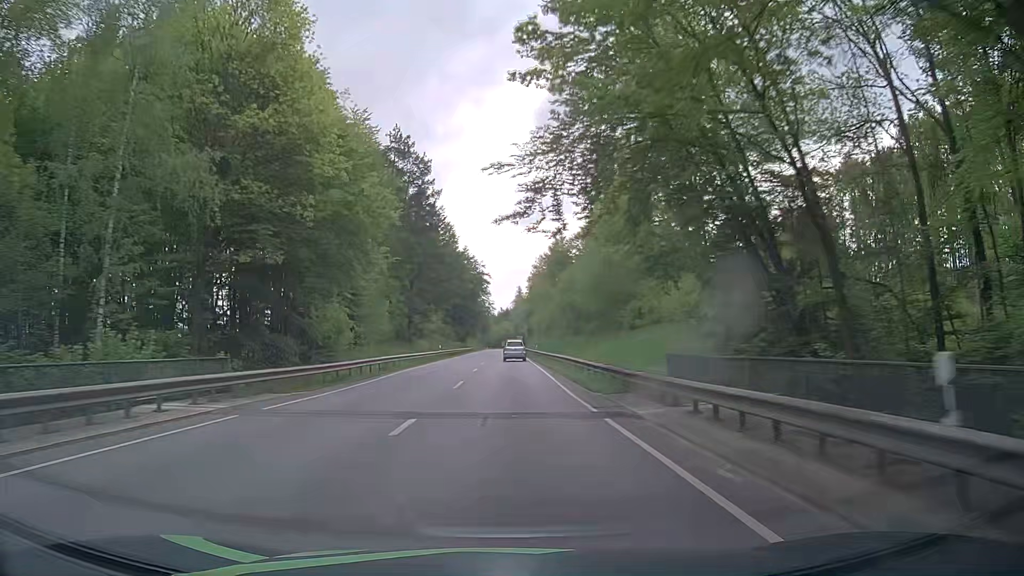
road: primary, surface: asphalt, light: Day
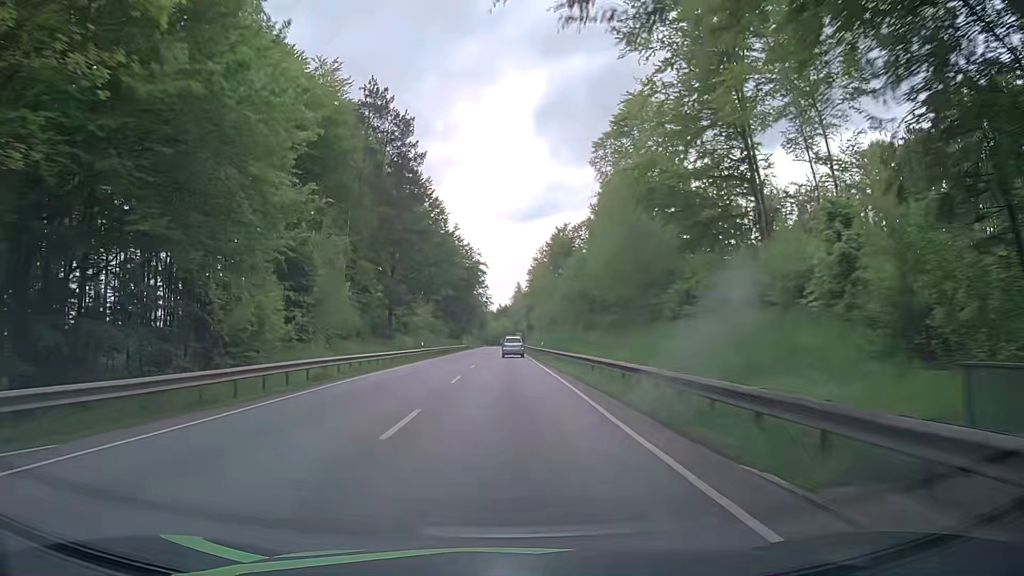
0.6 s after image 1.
(0.0, +12.9) m; 0°
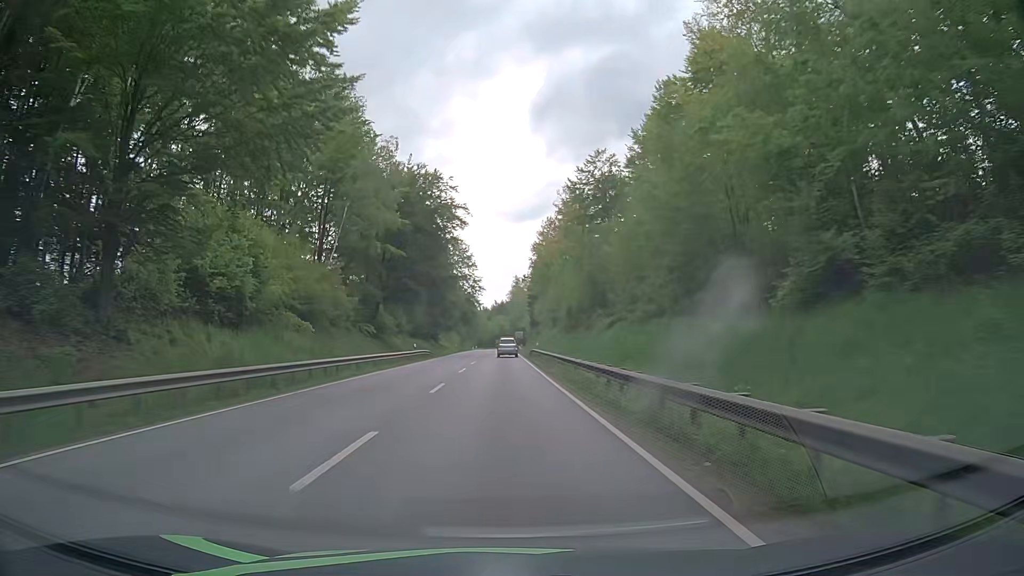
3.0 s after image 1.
(-0.2, +51.2) m; 0°
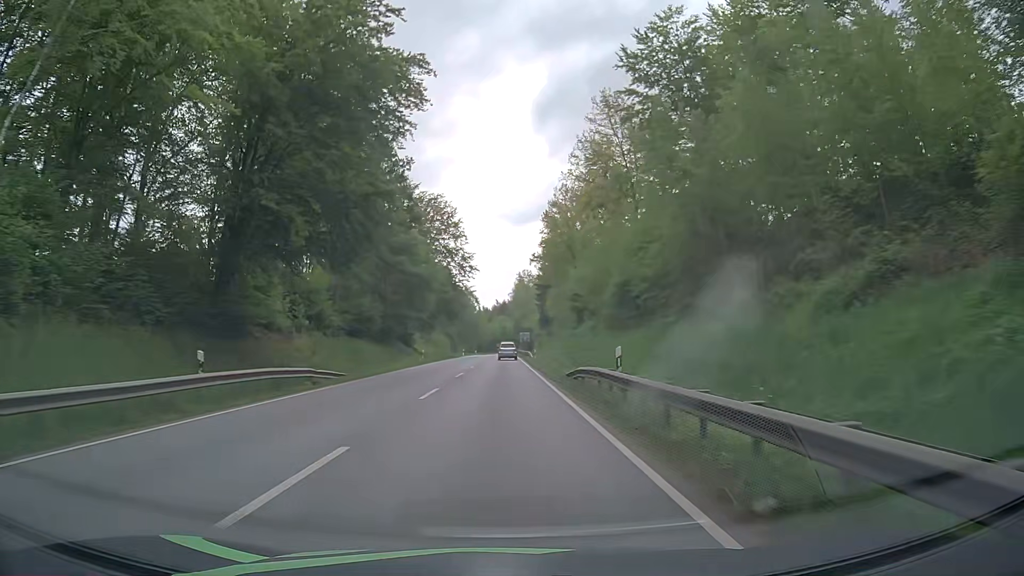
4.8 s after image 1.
(-0.1, +37.2) m; 0°
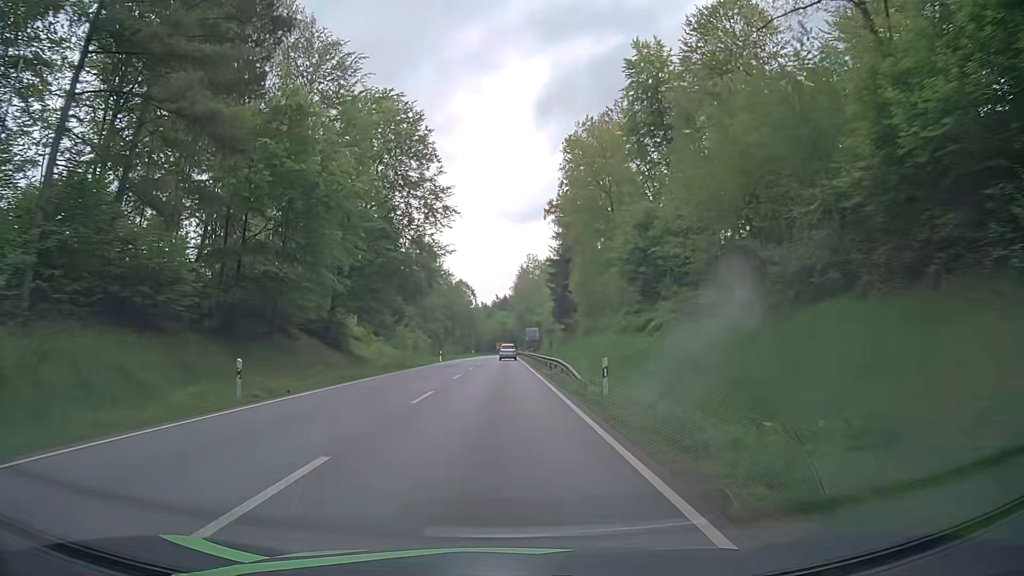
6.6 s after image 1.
(+0.1, +37.0) m; 0°
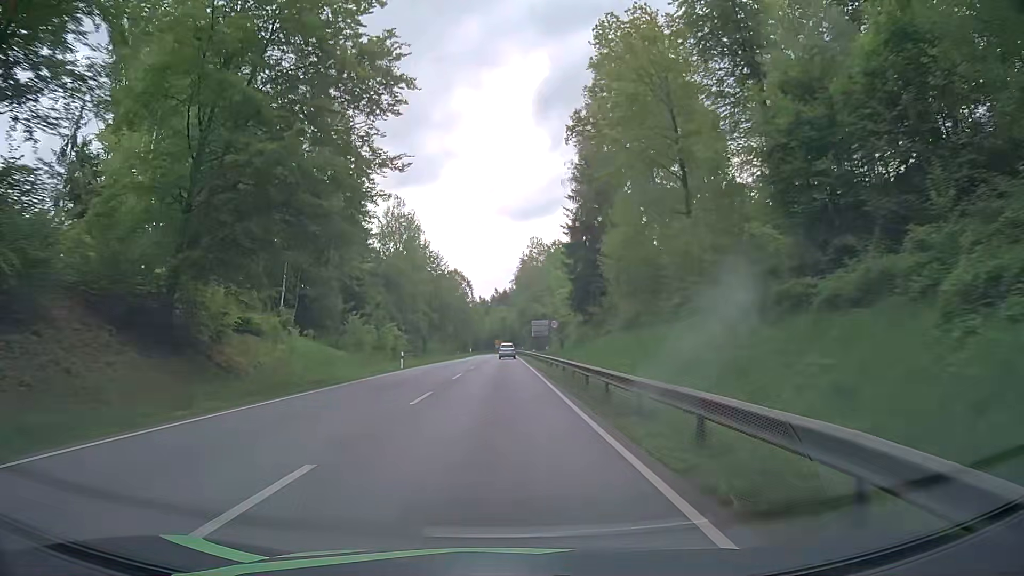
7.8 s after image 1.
(-0.1, +24.7) m; 0°
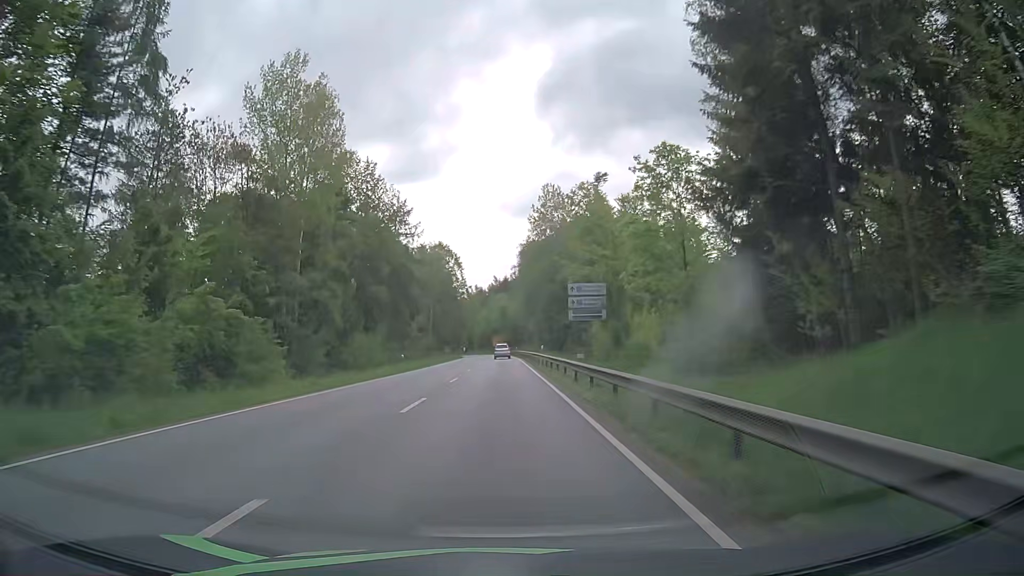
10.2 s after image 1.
(-0.5, +49.7) m; -1°
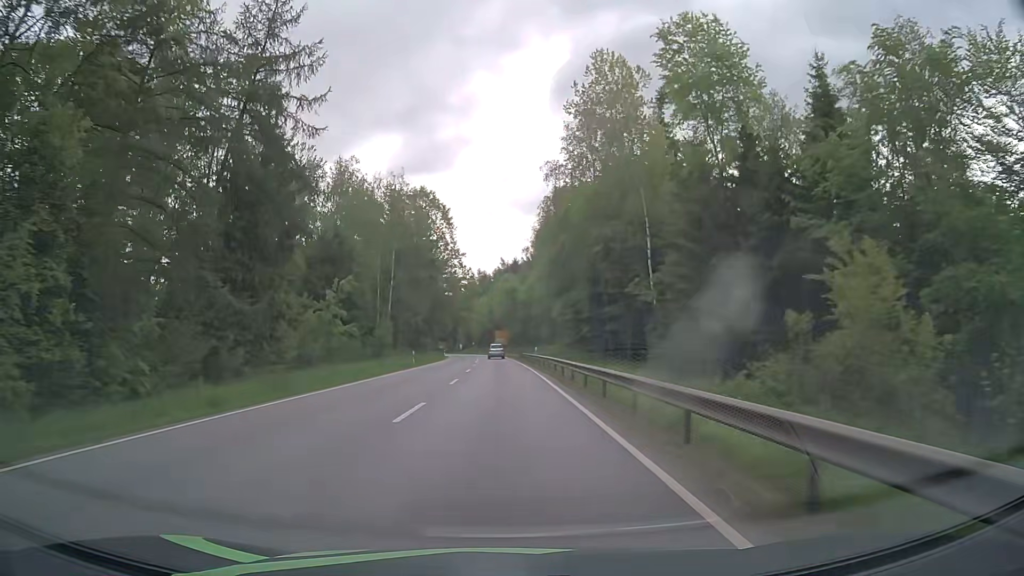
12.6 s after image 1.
(+0.2, +50.0) m; 0°
(0, +10) (0, +20) (0, +30) (0, +40) (-1, +50) (-1, +60) (-1, +70) (-2, +80) (-2, +90) (-3, +100) m
